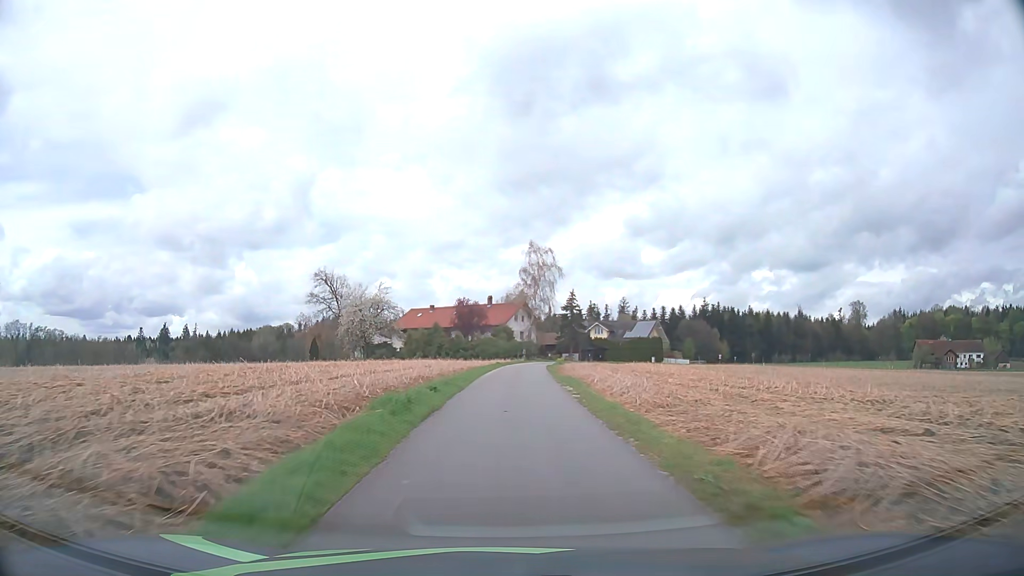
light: Day
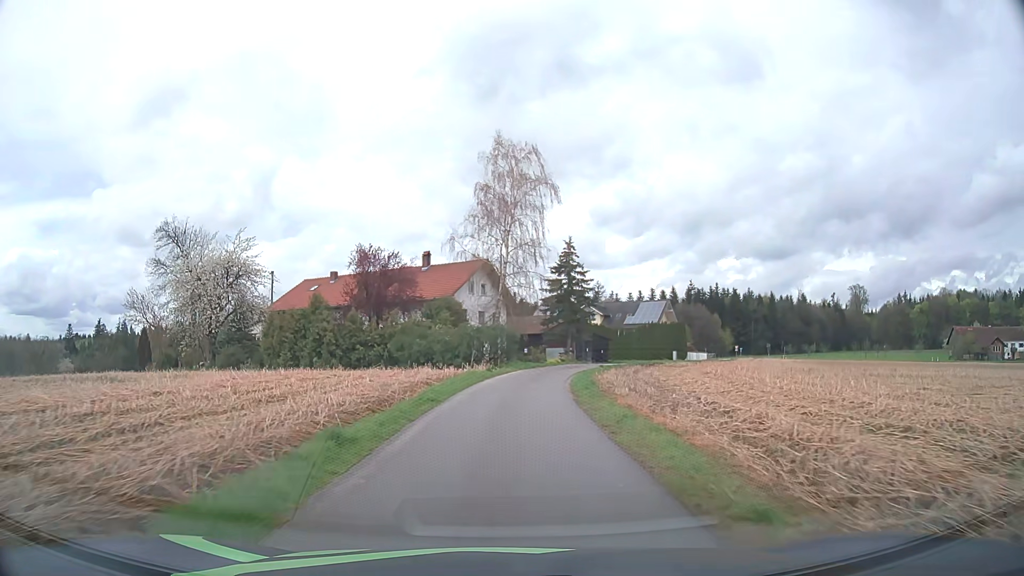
(+0.9, +42.6) m; +3°
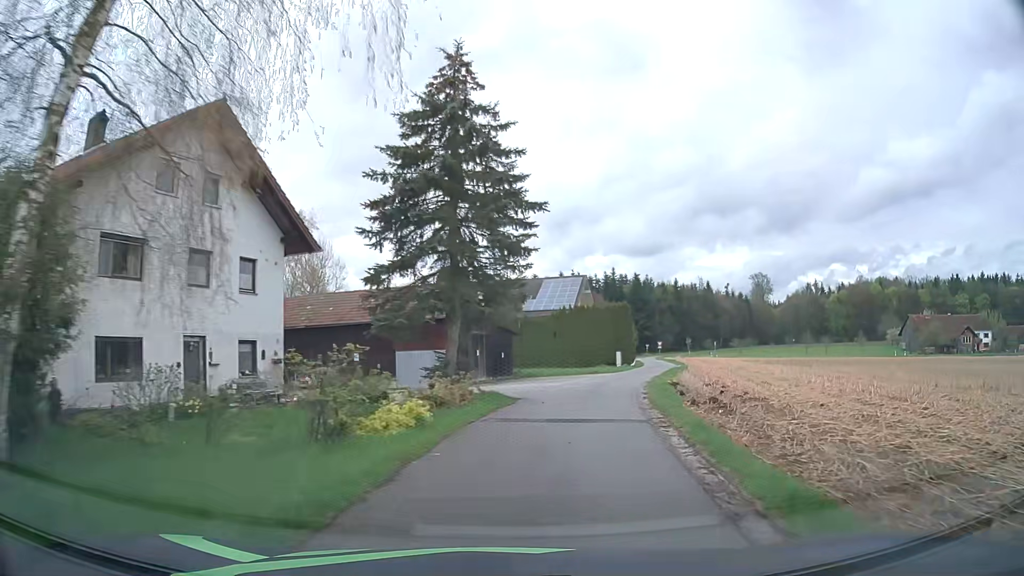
(+2.7, +38.0) m; +11°
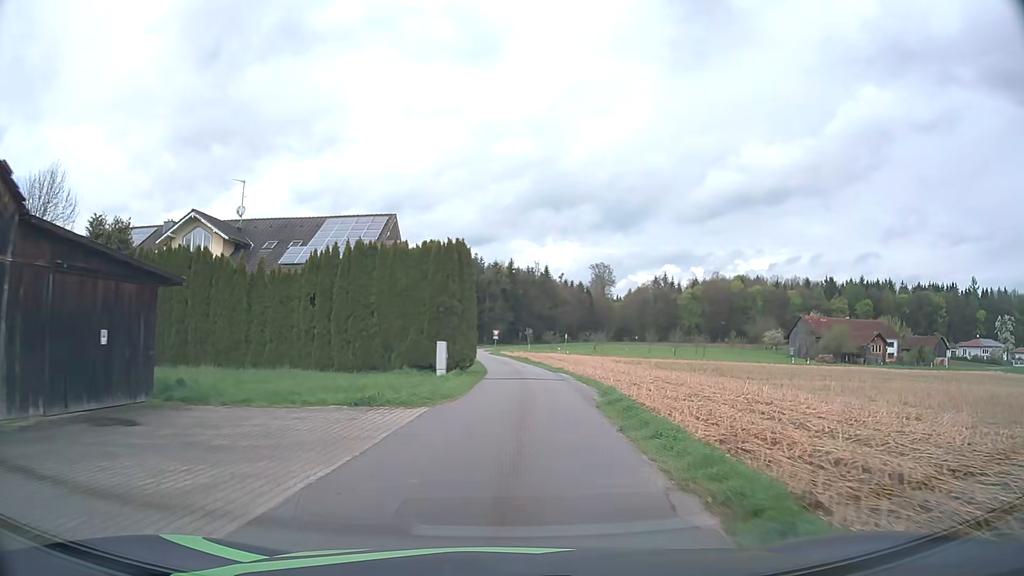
(+4.6, +30.0) m; +15°
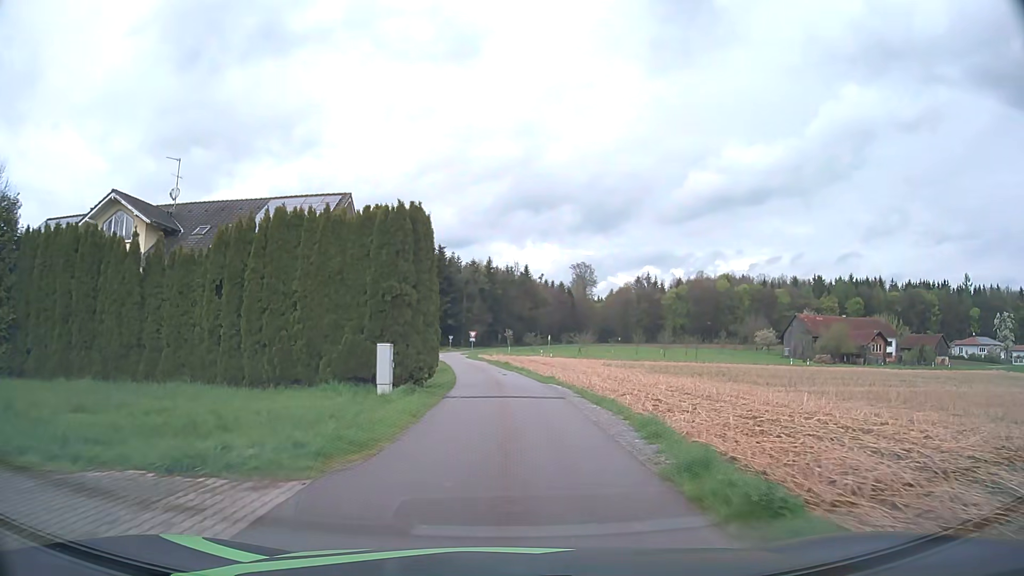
(+0.1, +7.9) m; +2°
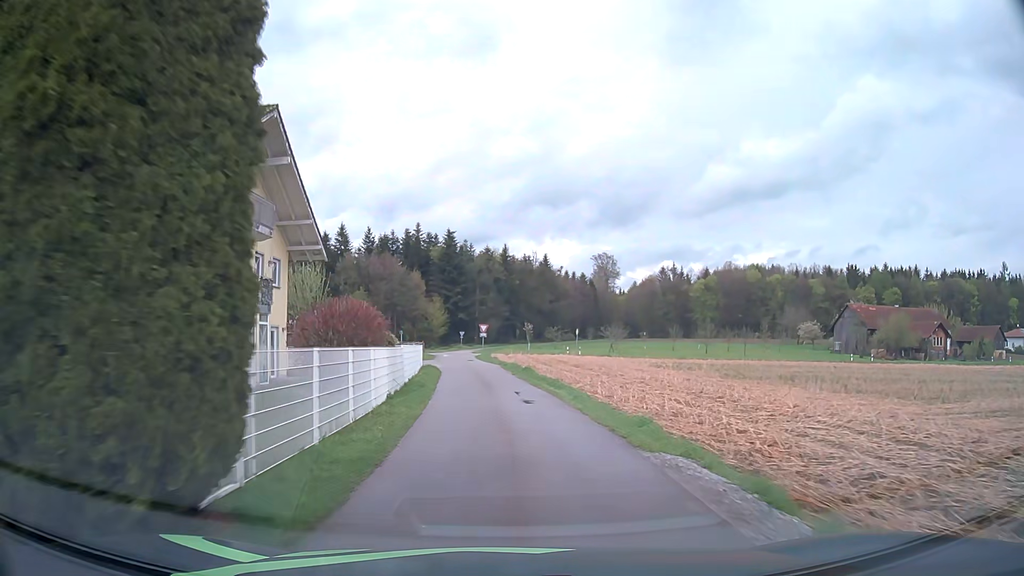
(-0.1, +15.9) m; -2°
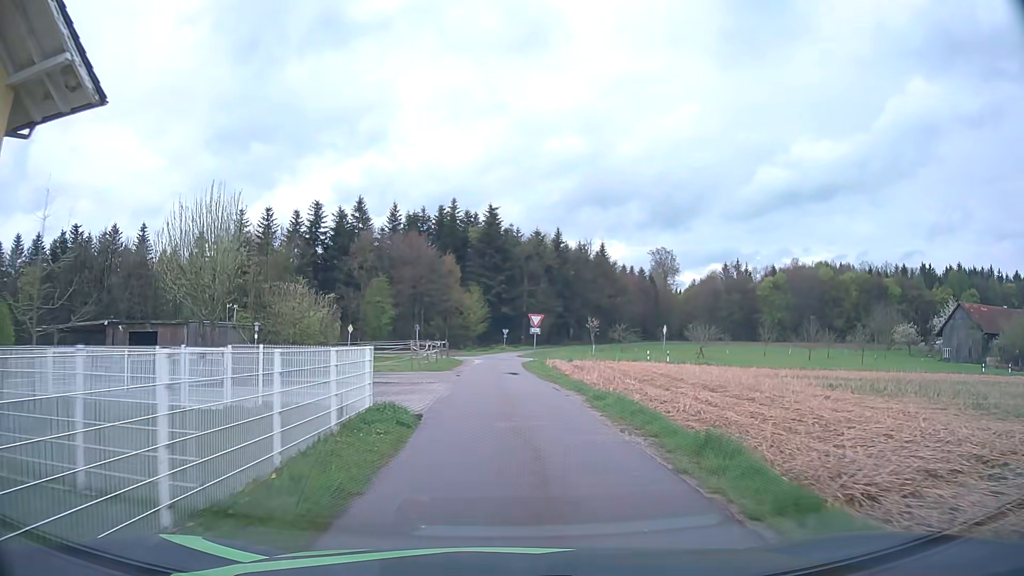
(-0.9, +22.4) m; -4°
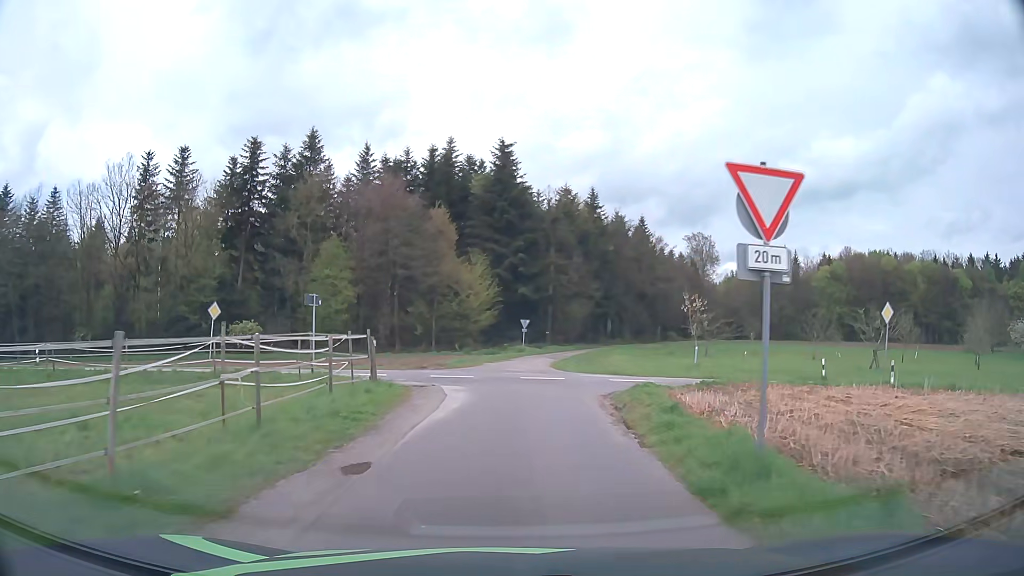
(-0.7, +32.2) m; -2°
(0, +10) (+1, +20) (-6, +26) (-16, +27) (-26, +27) (-36, +27) (-46, +27) (-56, +28) (-66, +29) (-75, +31) m
